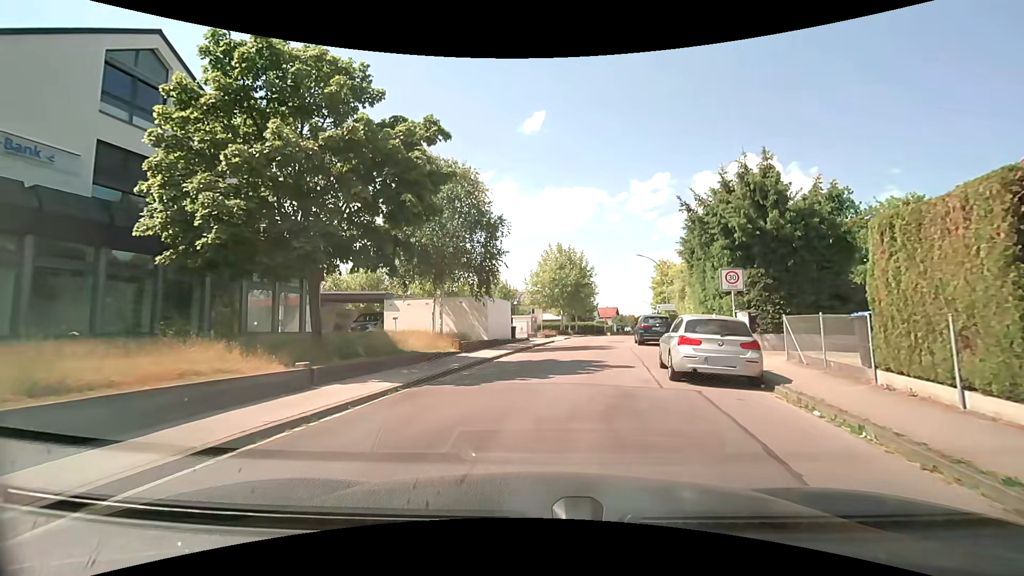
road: residential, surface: asphalt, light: Day
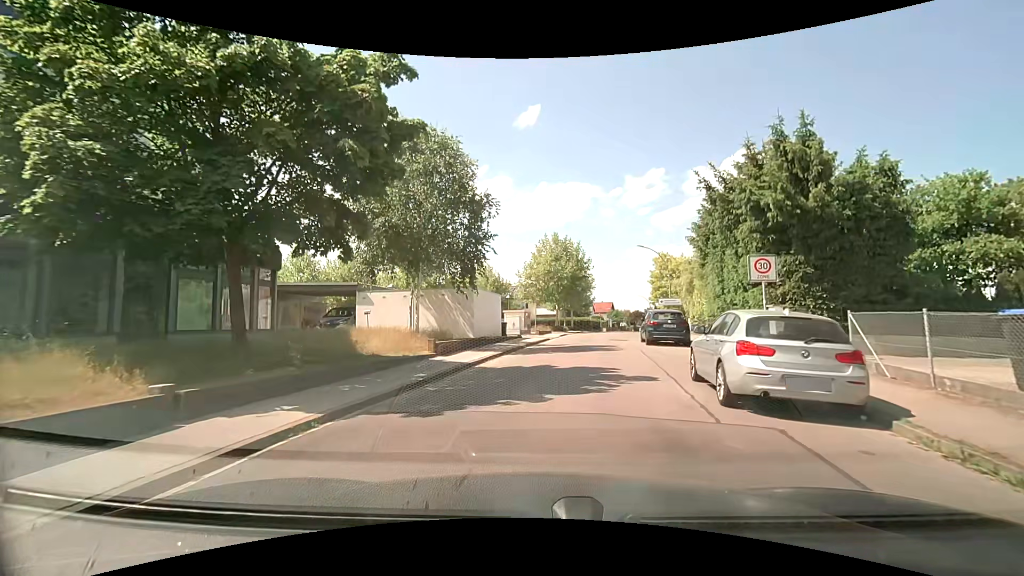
(+0.1, +3.5) m; 0°
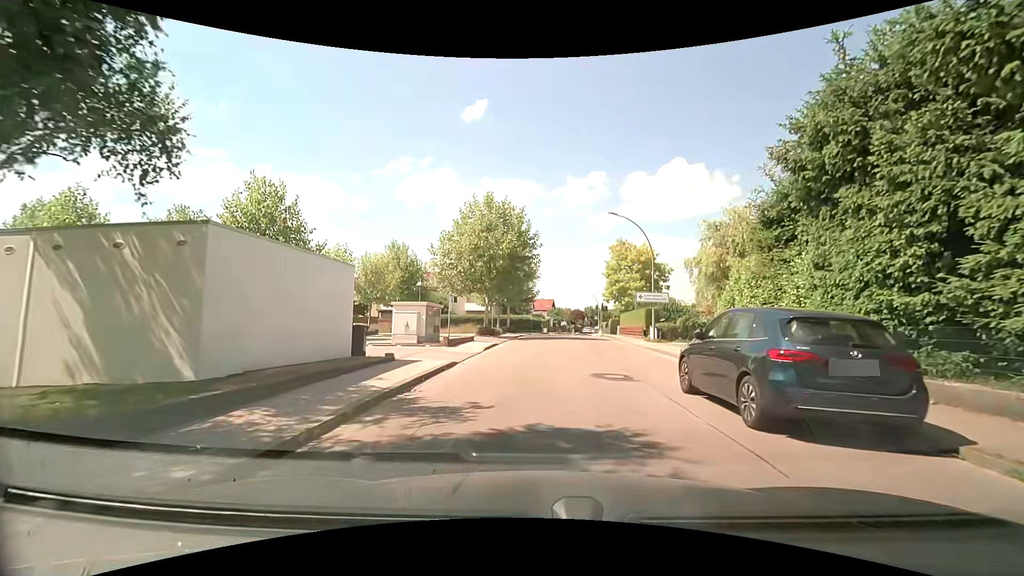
(+1.1, +15.9) m; +8°
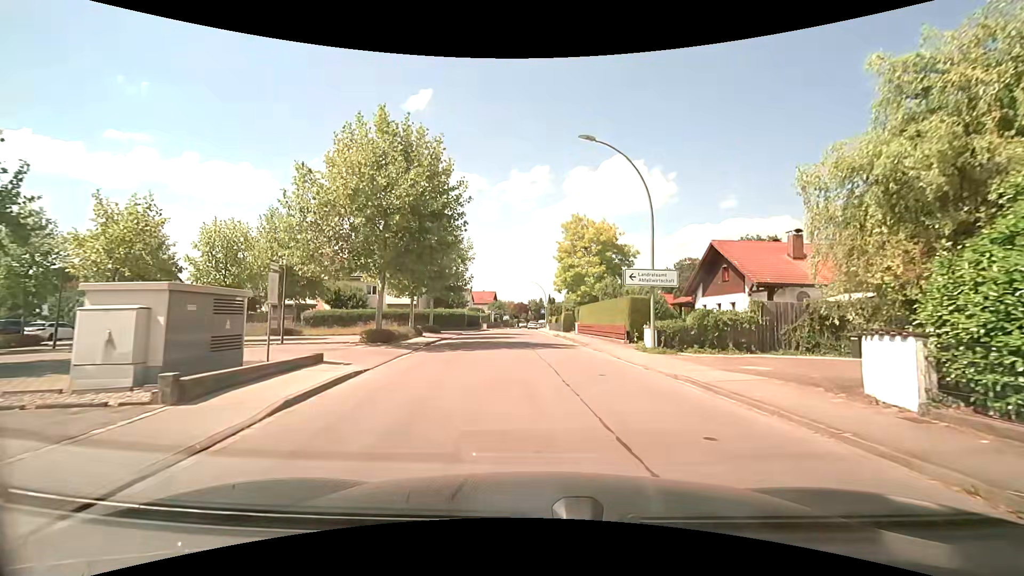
(+0.5, +12.8) m; +7°
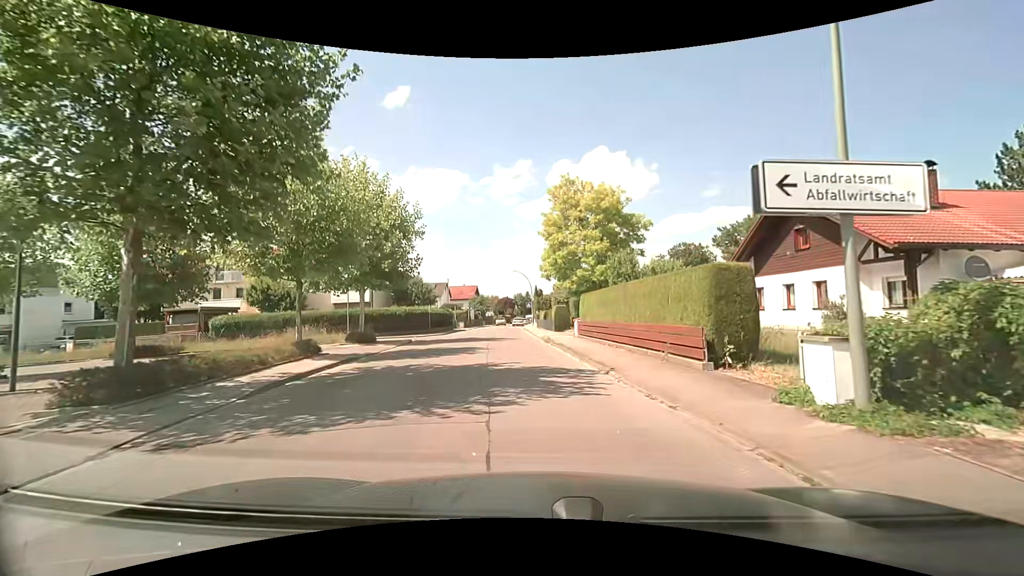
(+0.2, +12.2) m; 0°
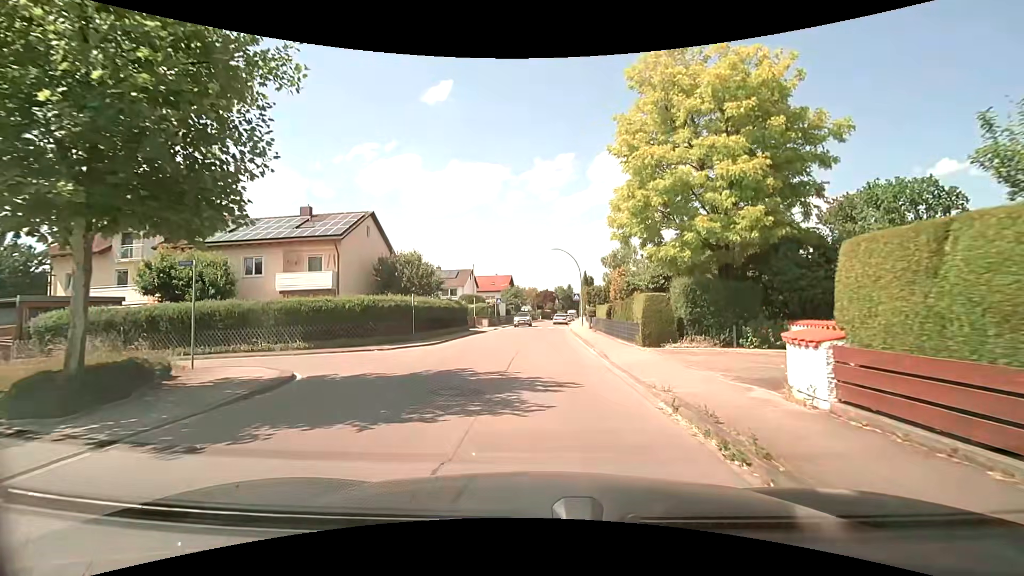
(-0.8, +18.4) m; -5°
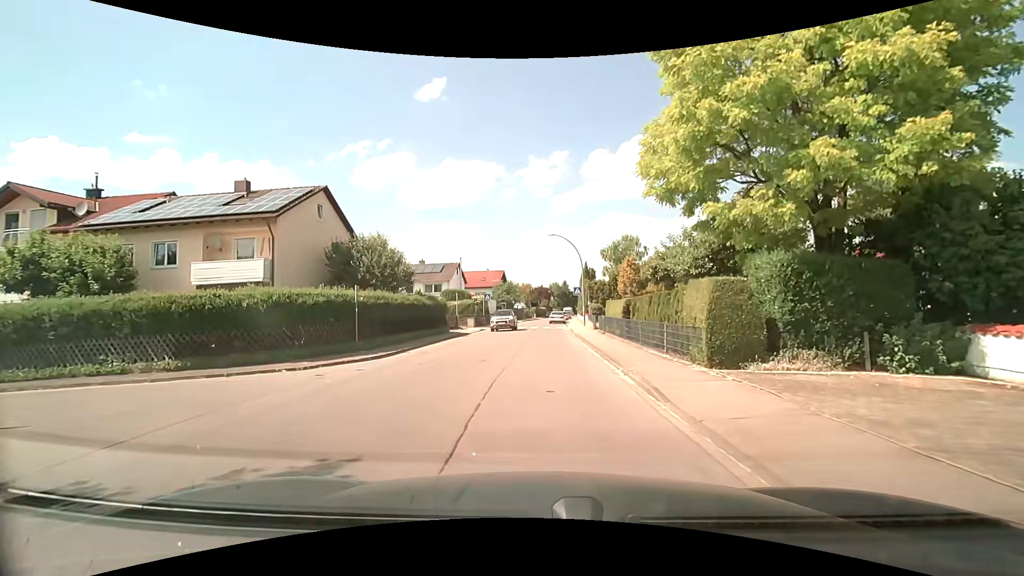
(+0.1, +7.4) m; 0°
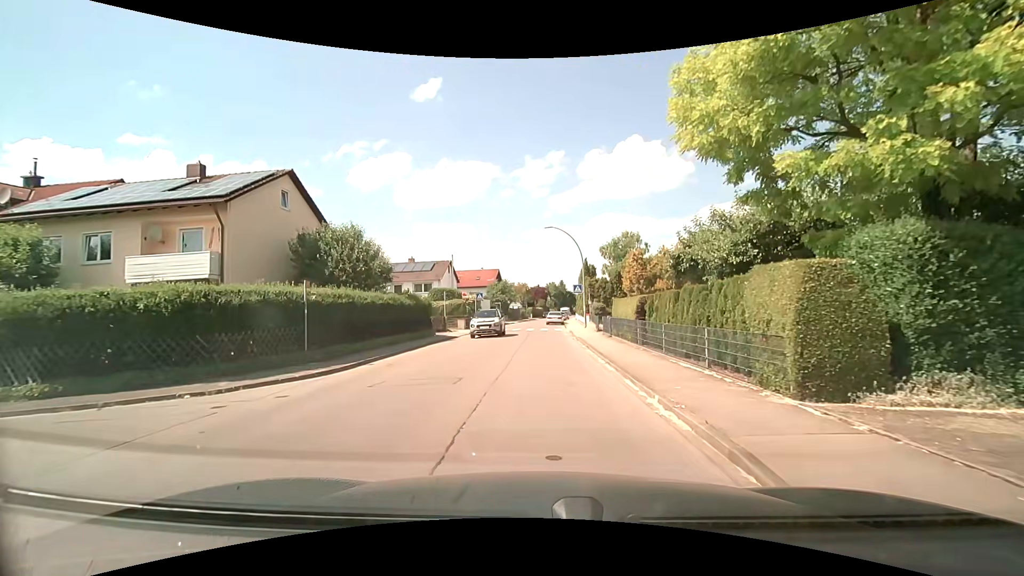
(0.0, +3.7) m; +1°
(0, +10) (0, +20) (0, +30) (-1, +40) (-1, +50) (-1, +60) (-1, +70) (-1, +80) (0, +90) (+1, +100) m
